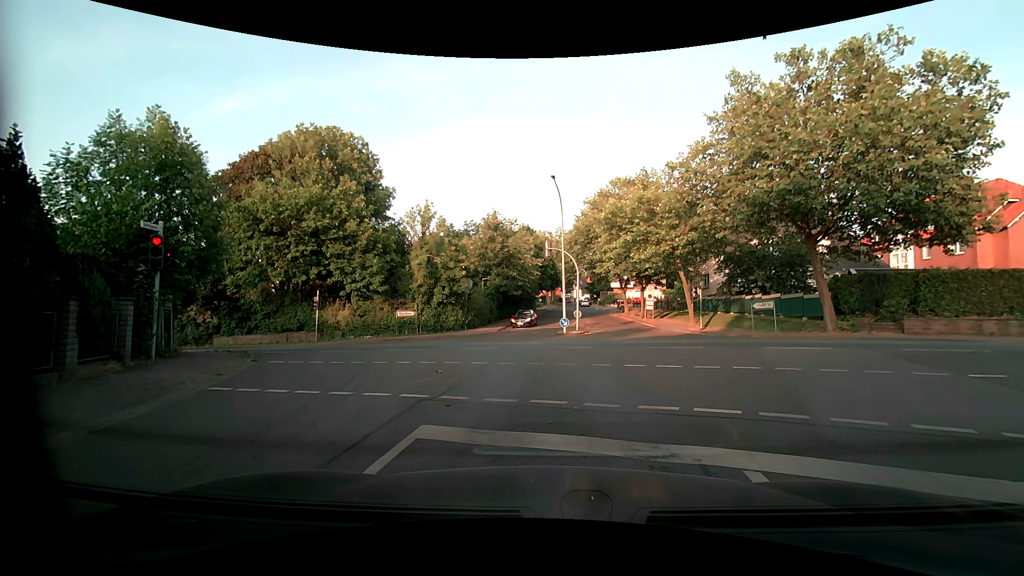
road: residential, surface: asphalt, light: Day
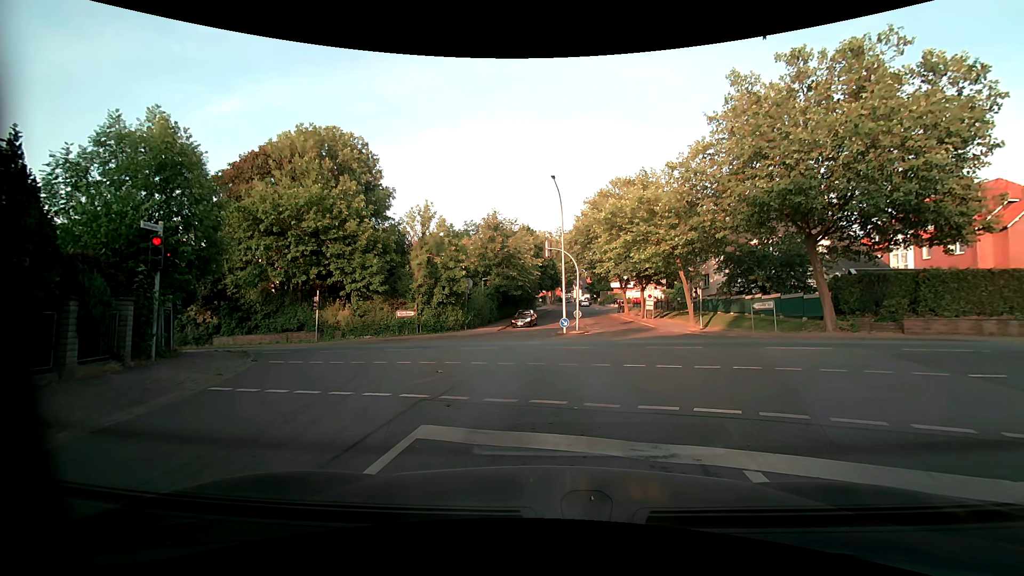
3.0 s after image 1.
(0.0, 0.0) m; 0°
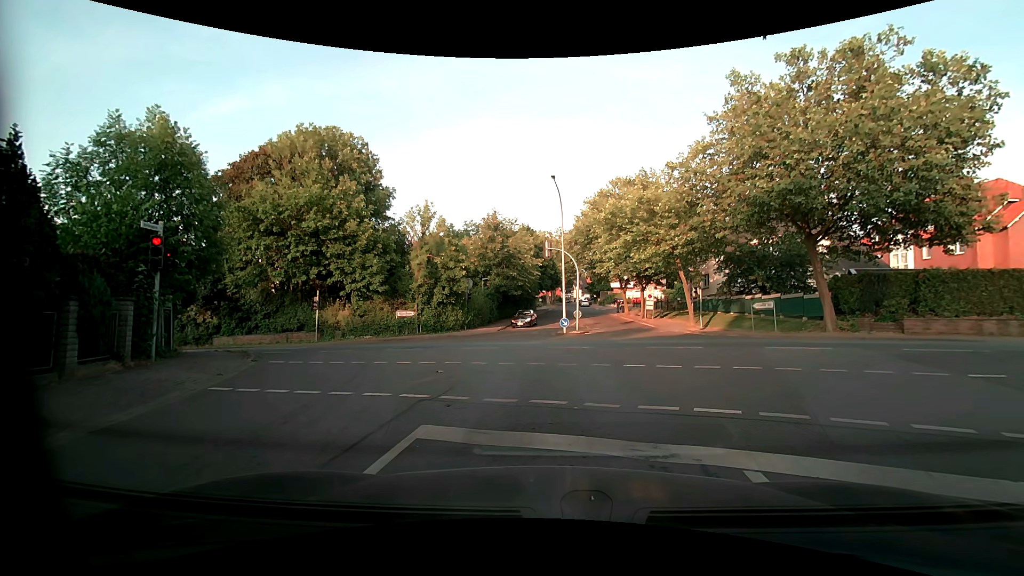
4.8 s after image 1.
(0.0, 0.0) m; 0°
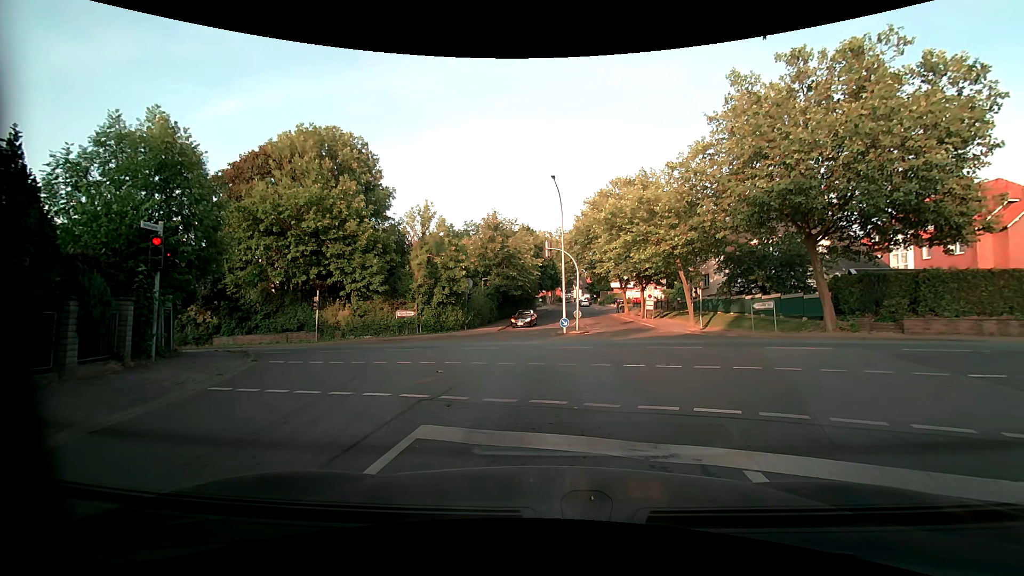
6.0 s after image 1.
(0.0, 0.0) m; 0°
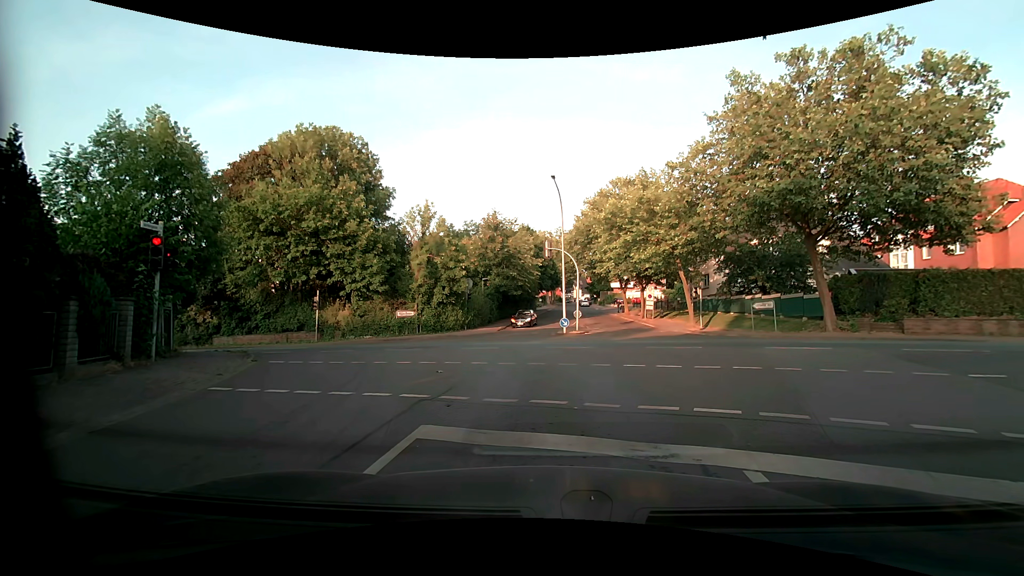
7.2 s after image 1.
(0.0, 0.0) m; 0°
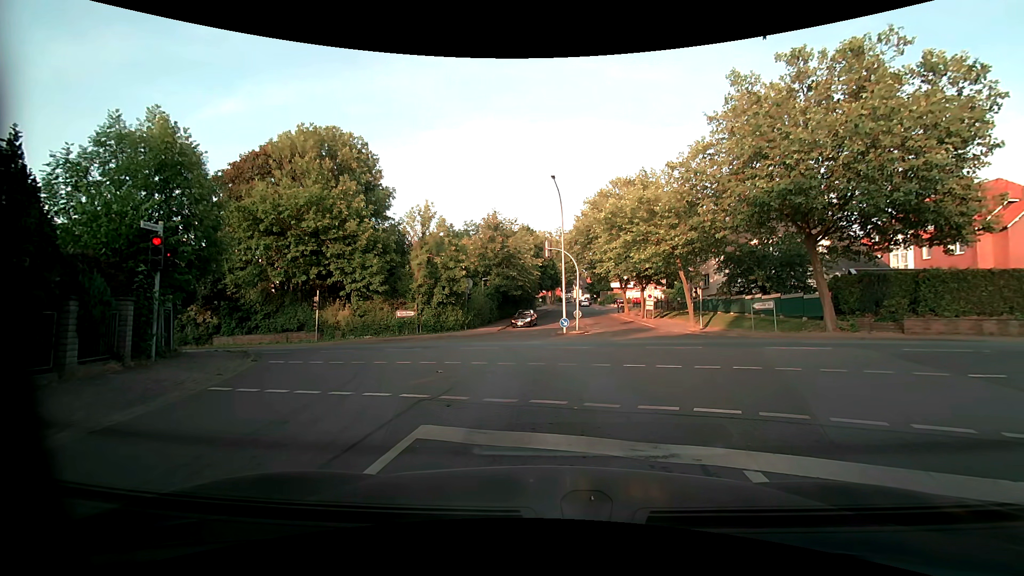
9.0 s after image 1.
(0.0, 0.0) m; 0°
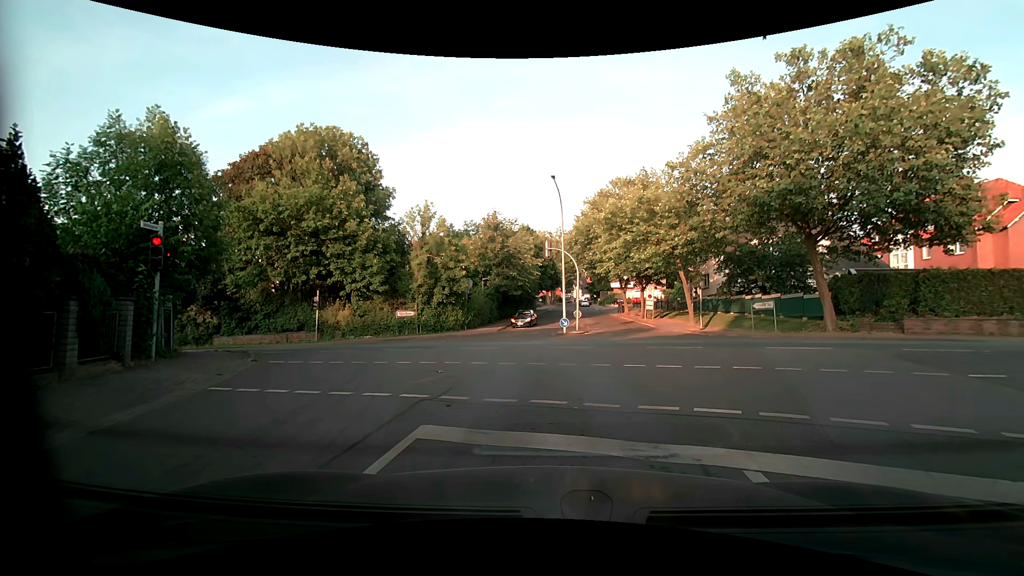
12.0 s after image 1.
(0.0, 0.0) m; 0°
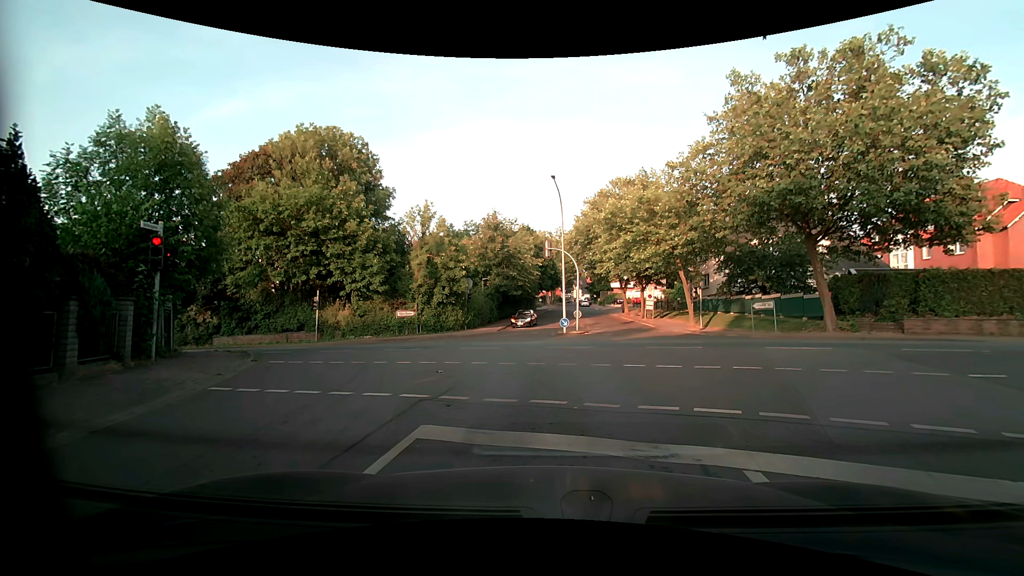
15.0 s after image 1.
(0.0, 0.0) m; 0°
